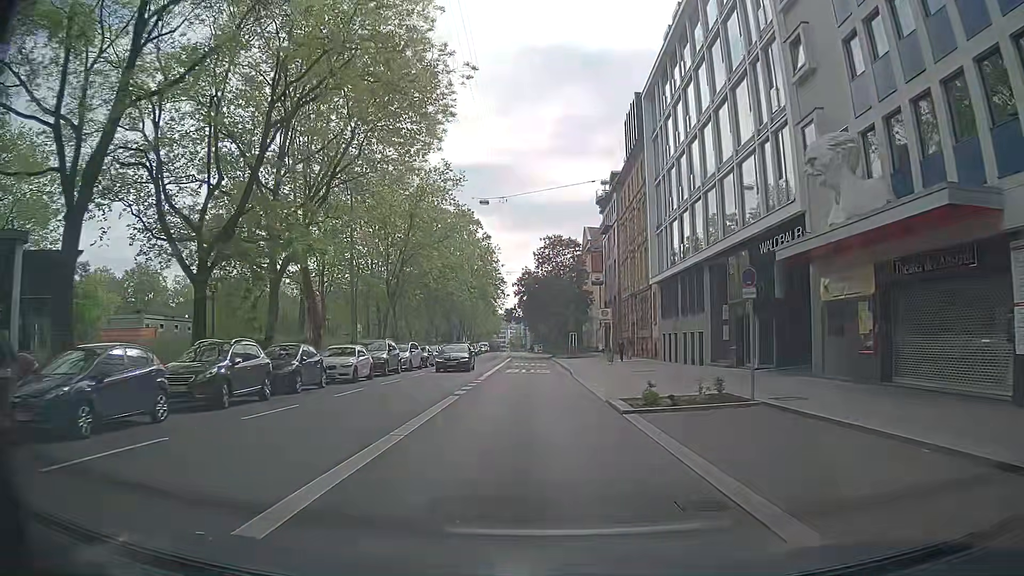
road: secondary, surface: asphalt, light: Day
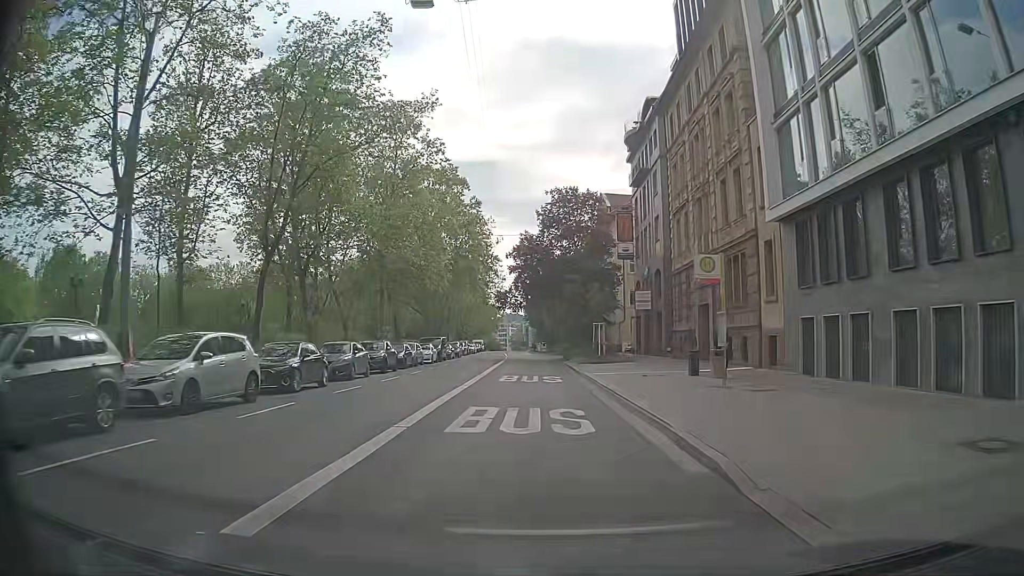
(+0.4, +24.6) m; +1°
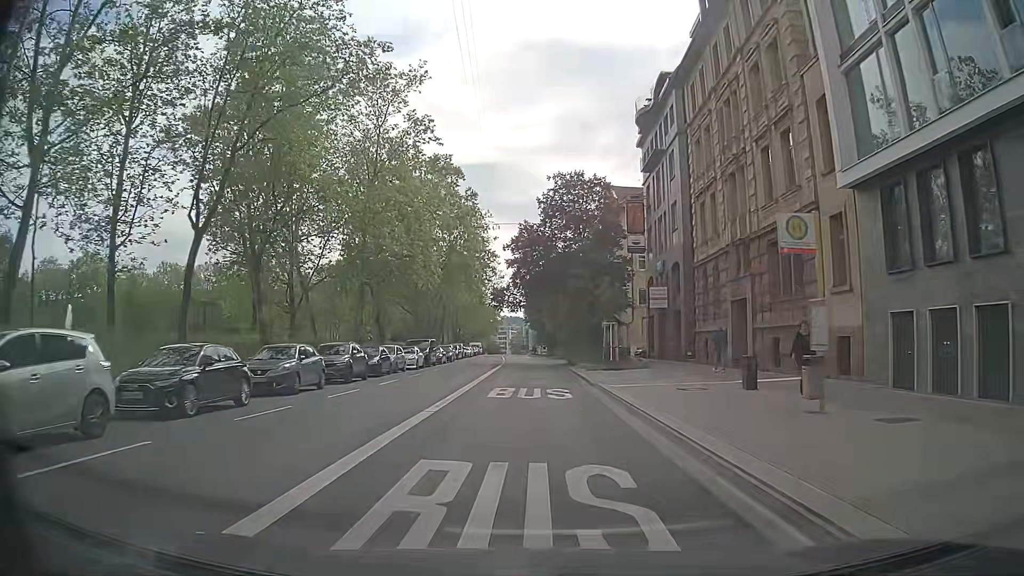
(0.0, +6.3) m; 0°
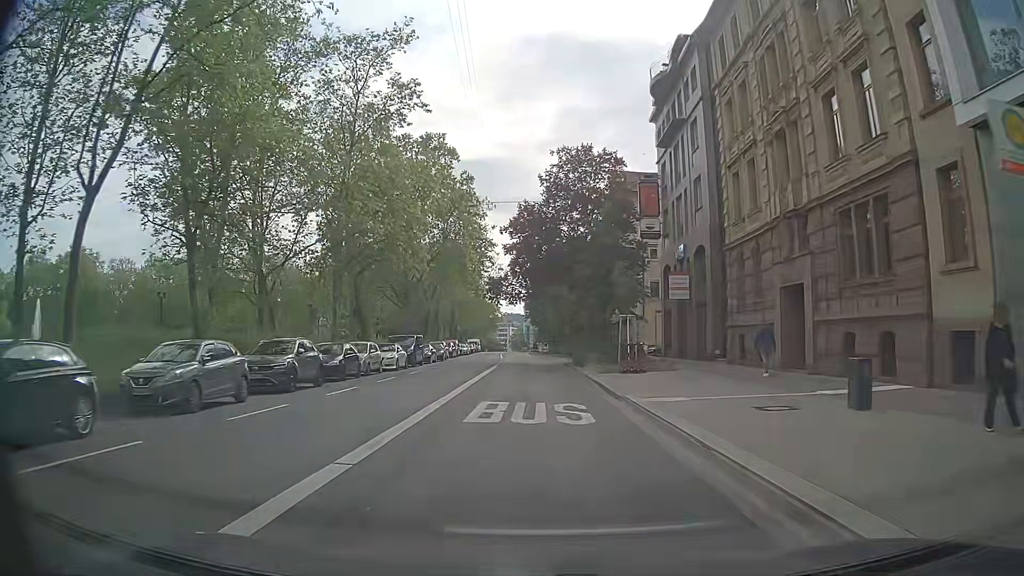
(+0.1, +6.3) m; +1°
